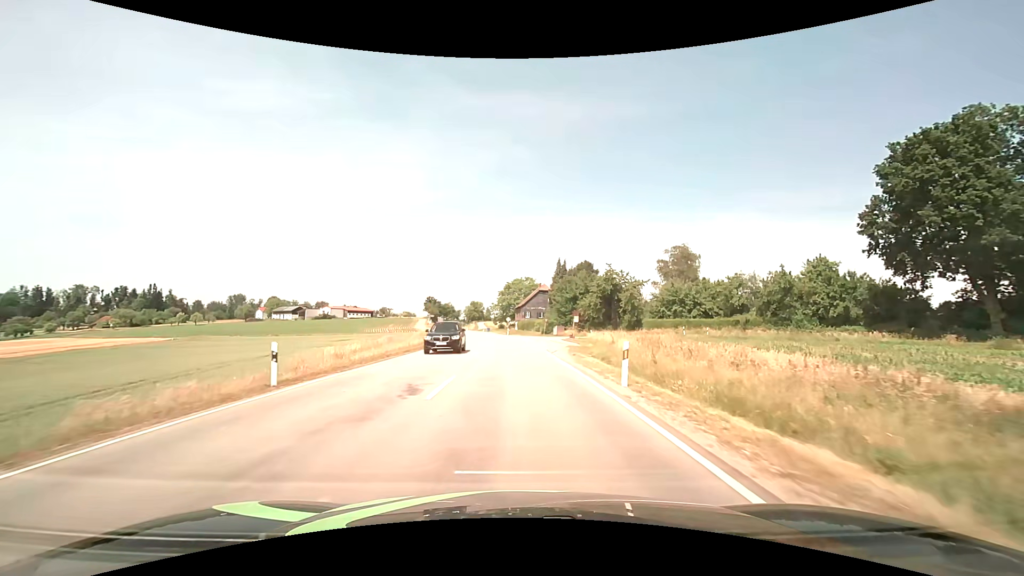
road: secondary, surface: asphalt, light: Day
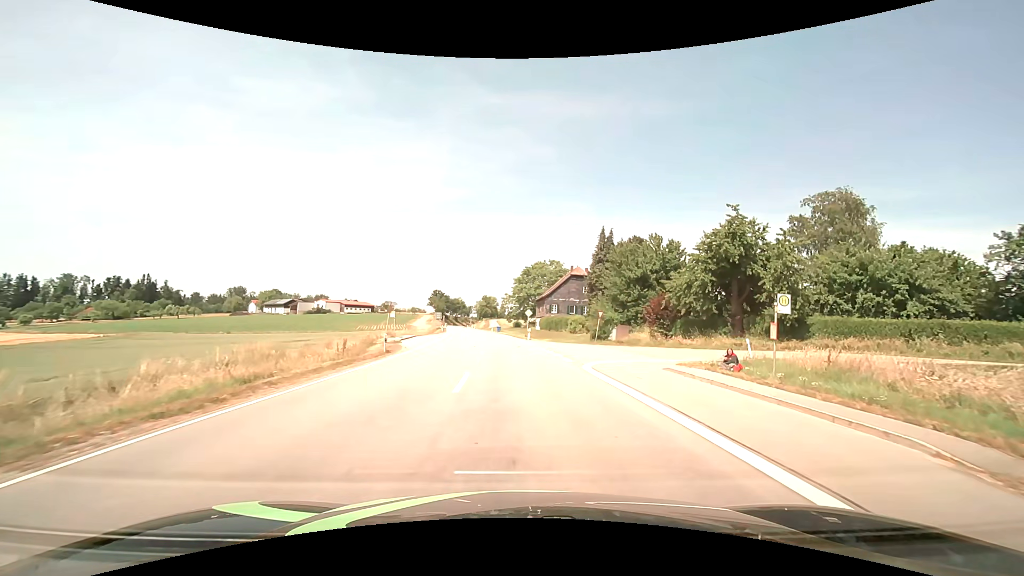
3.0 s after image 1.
(-1.1, +36.0) m; -3°
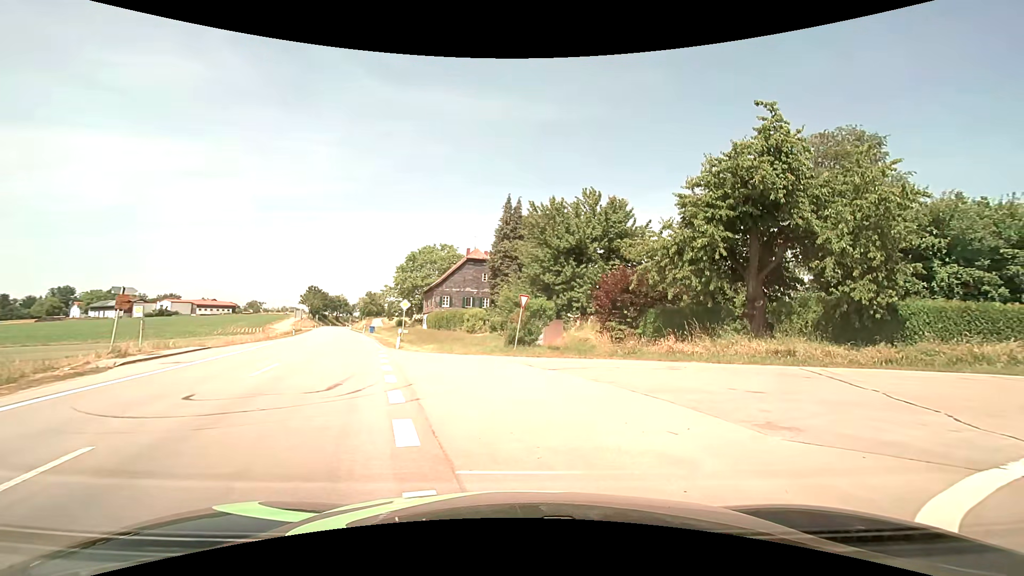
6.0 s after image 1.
(+1.4, +18.3) m; +13°
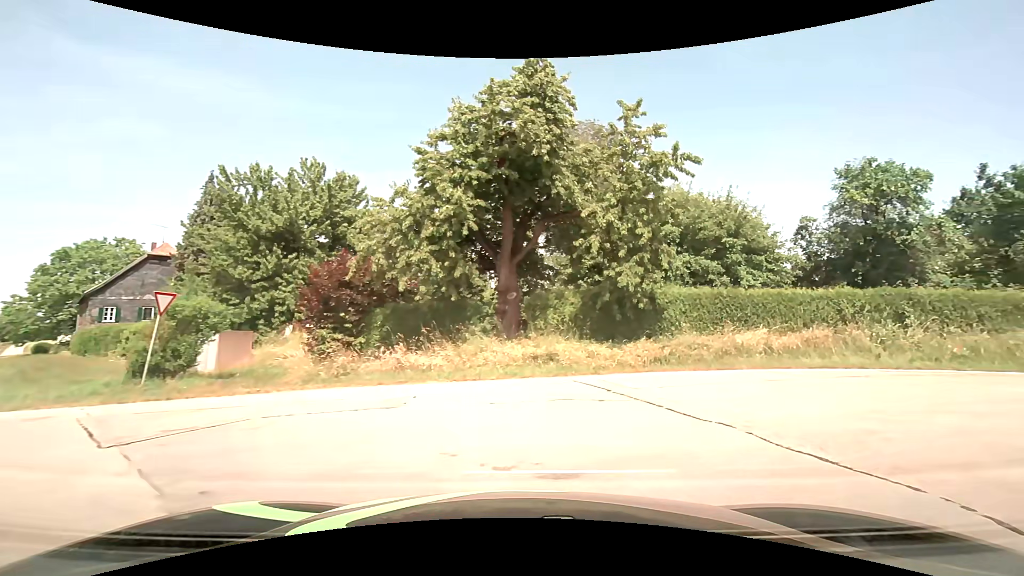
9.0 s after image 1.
(+1.6, +7.2) m; +26°
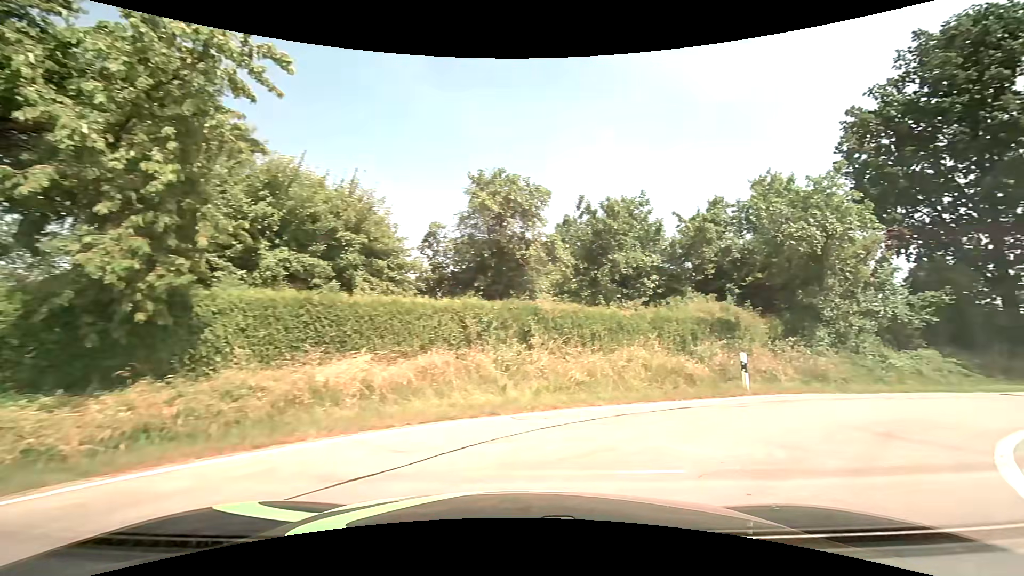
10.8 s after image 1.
(+2.2, +6.5) m; +40°
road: unclassified
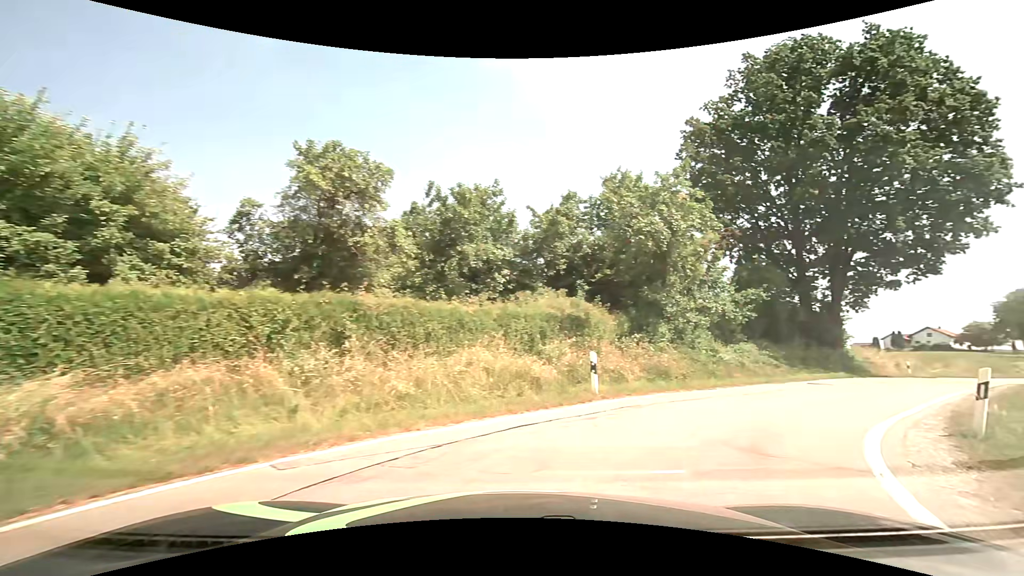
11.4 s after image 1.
(+0.3, +2.3) m; +17°
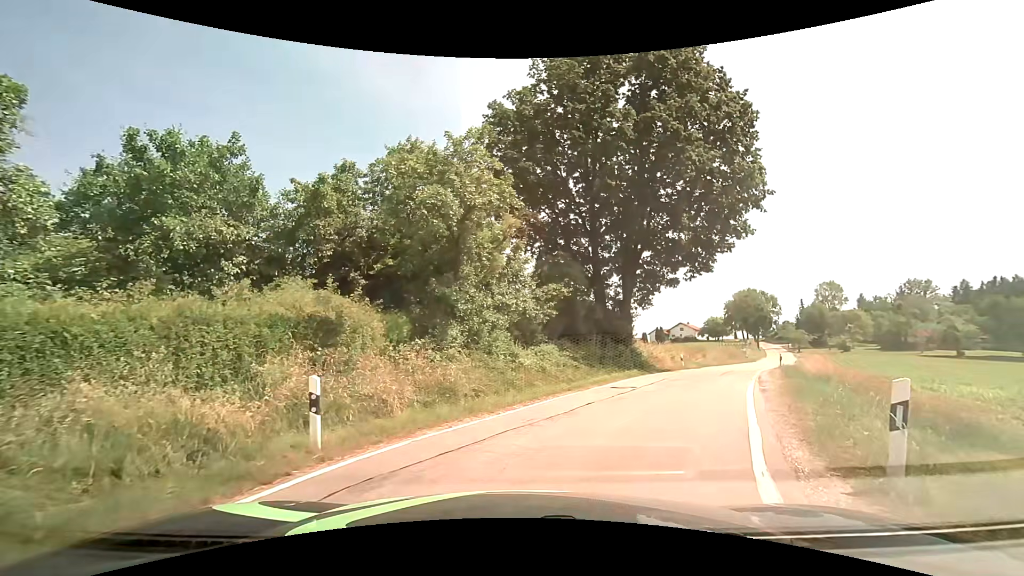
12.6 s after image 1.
(+1.0, +4.3) m; +23°
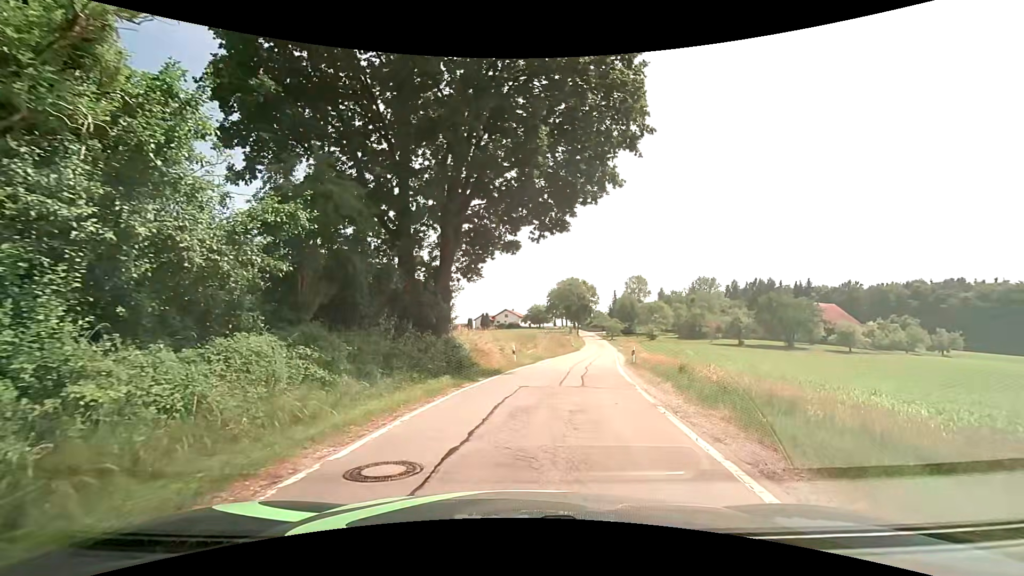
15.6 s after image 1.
(+1.9, +10.5) m; +18°
(+1, +10) (+3, +20) (+4, +30) (+7, +39) (+9, +49) (+10, +59) (+12, +69) (+14, +79) (+16, +89) (+18, +98) m
